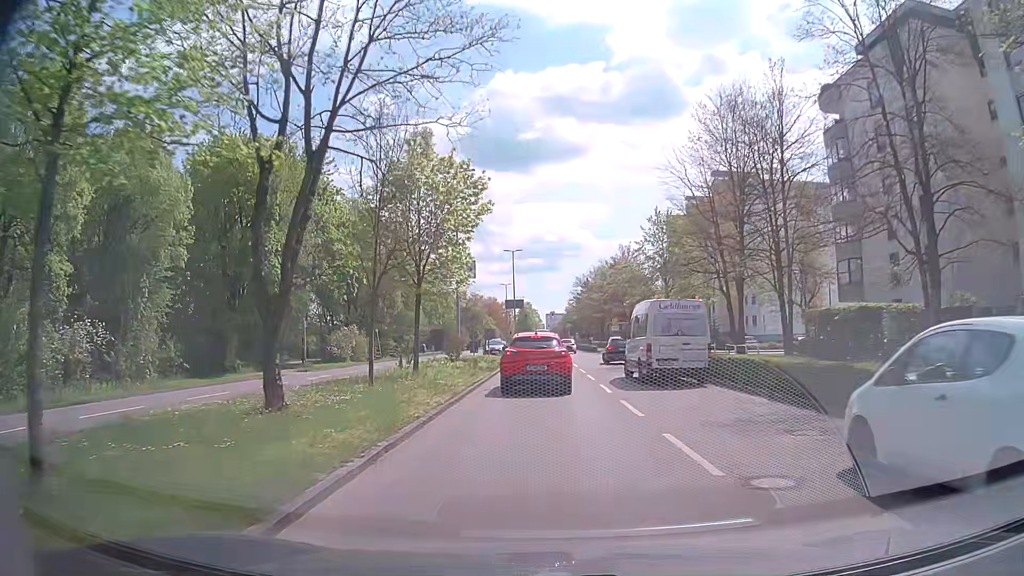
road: tertiary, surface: asphalt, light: Day
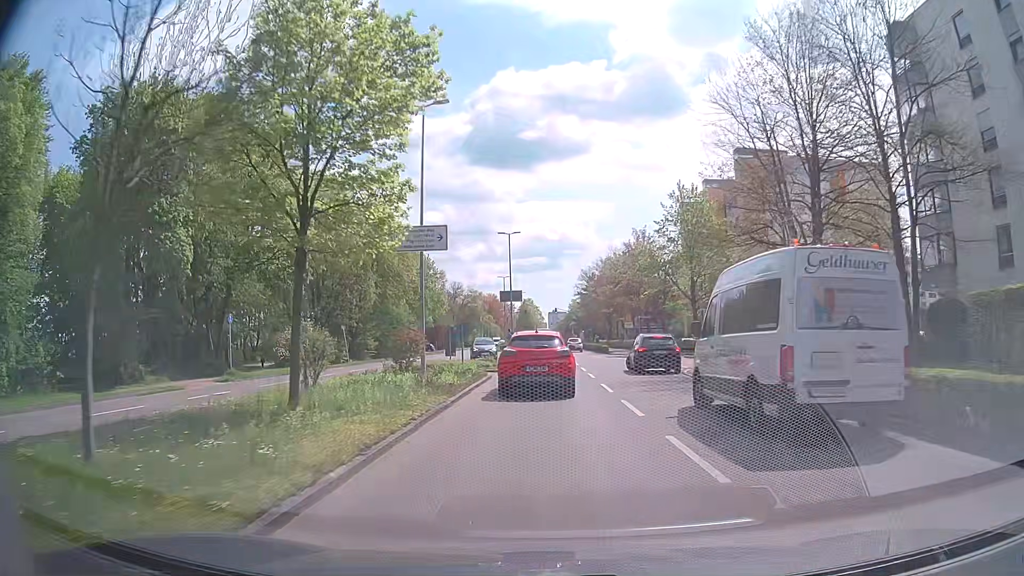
(-0.1, +11.4) m; -1°
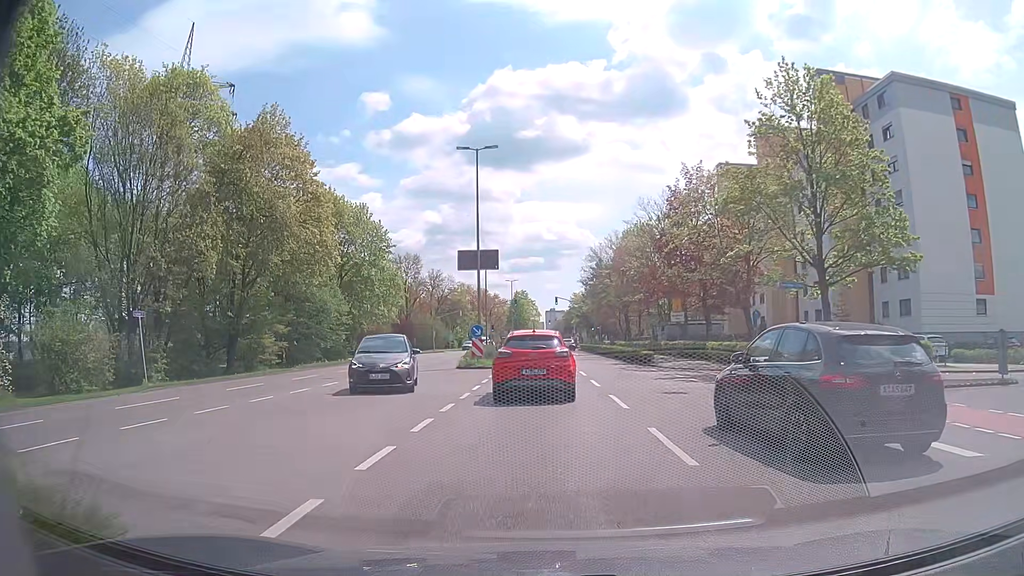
(+0.1, +27.6) m; 0°
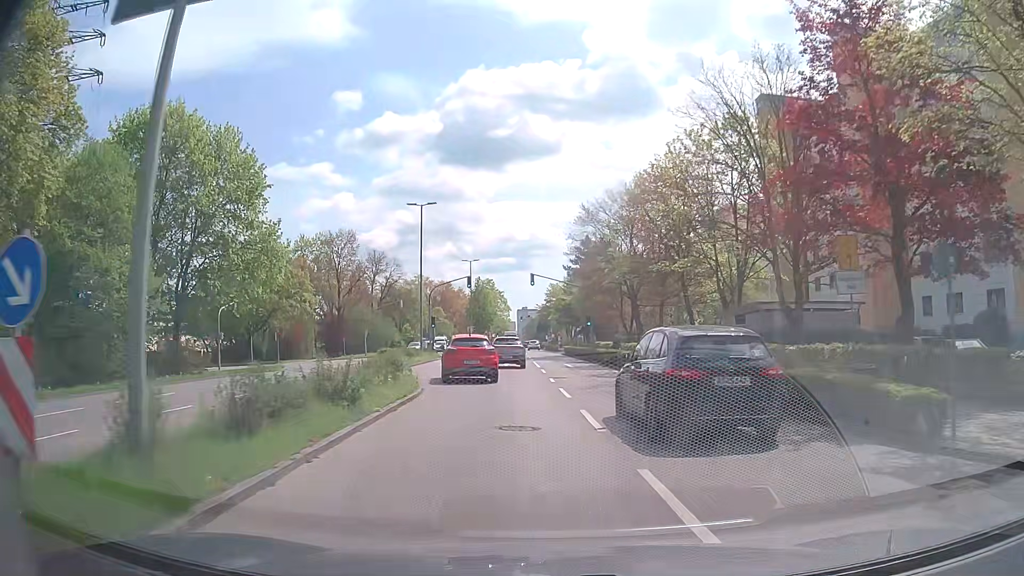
(+0.1, +27.8) m; +2°
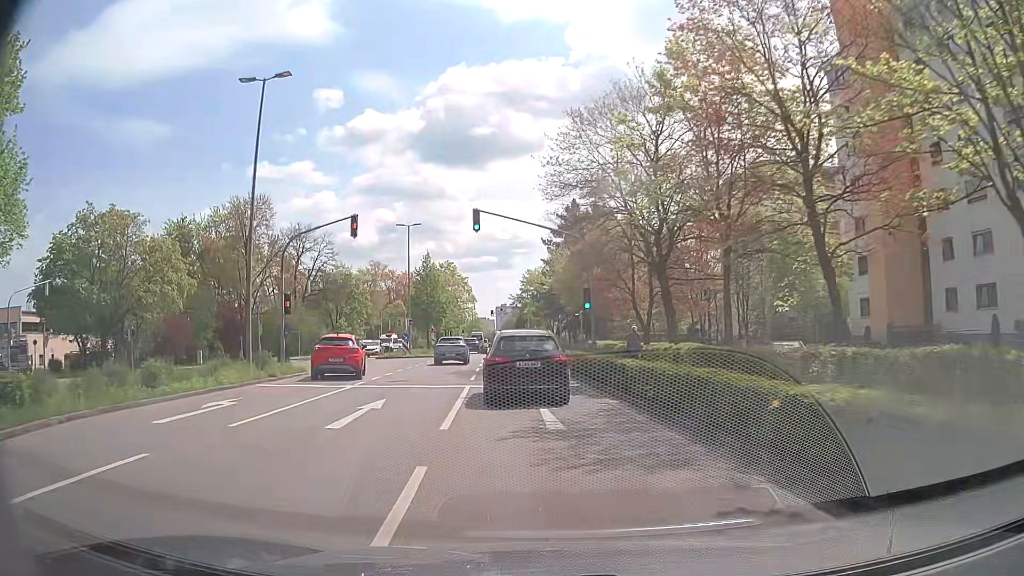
(+0.8, +24.8) m; +1°
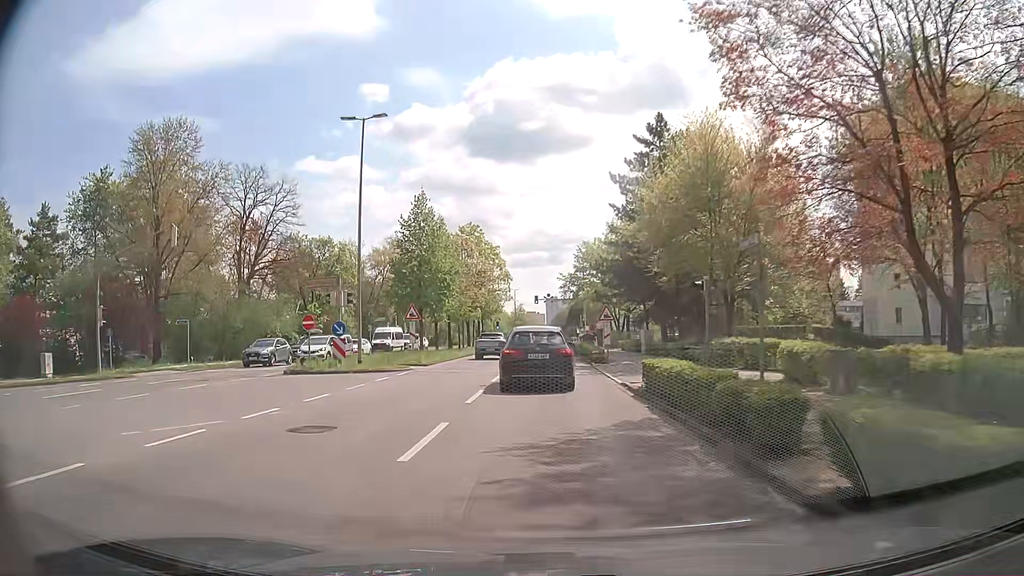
(-1.2, +27.5) m; -4°
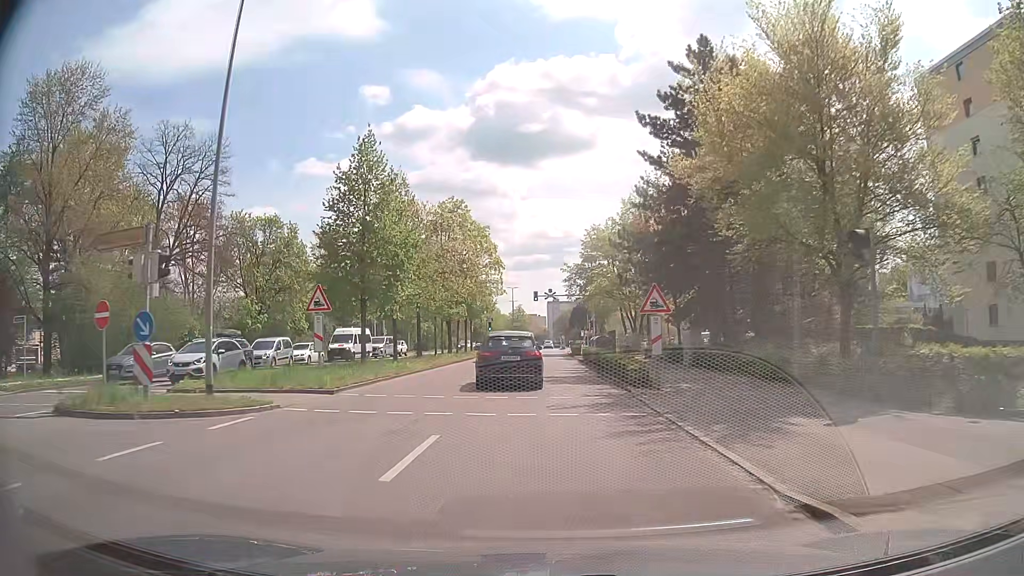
(0.0, +13.3) m; 0°
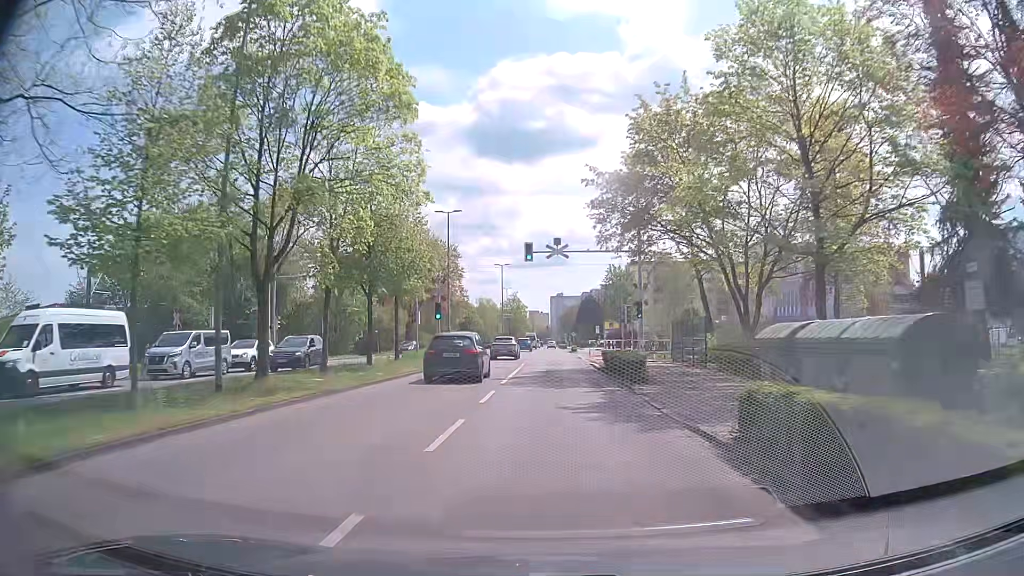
(+0.2, +35.3) m; 0°
(0, +10) (0, +20) (0, +30) (0, +40) (0, +50) (0, +60) (0, +70) (0, +80) (0, +90) (0, +100) m
